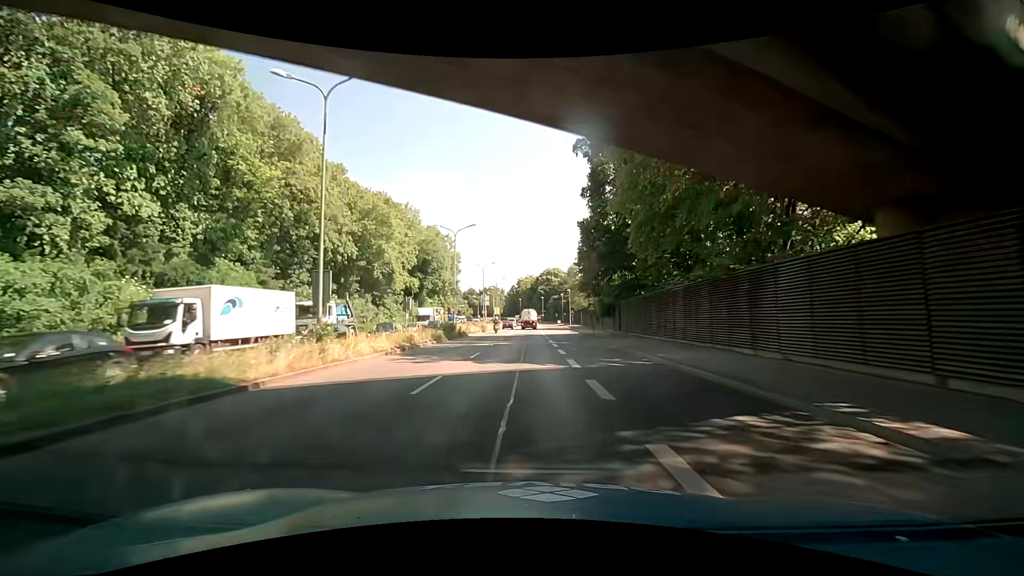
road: trunk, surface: asphalt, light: Day
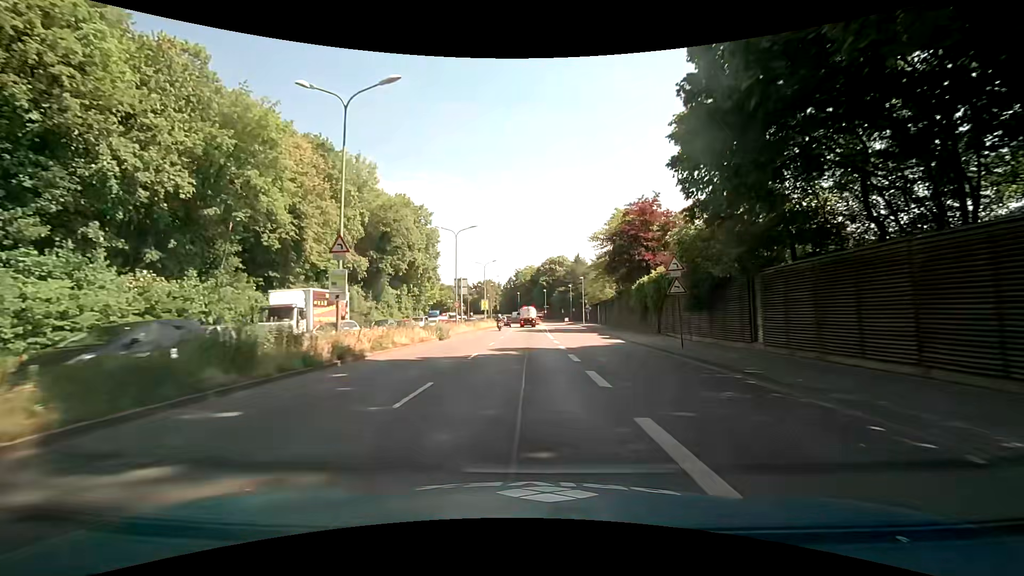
(+0.1, +28.7) m; 0°
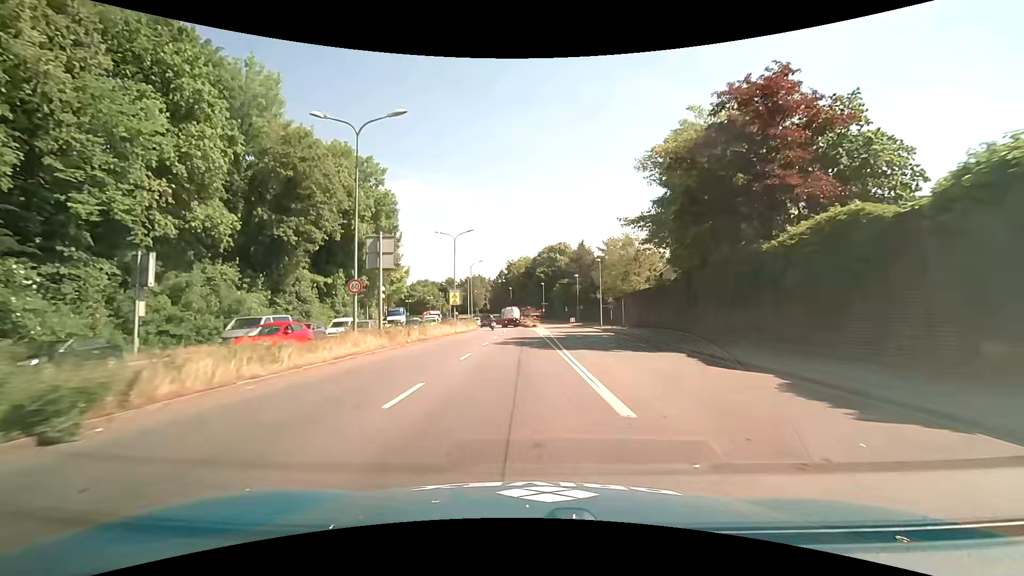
(0.0, +26.9) m; 0°
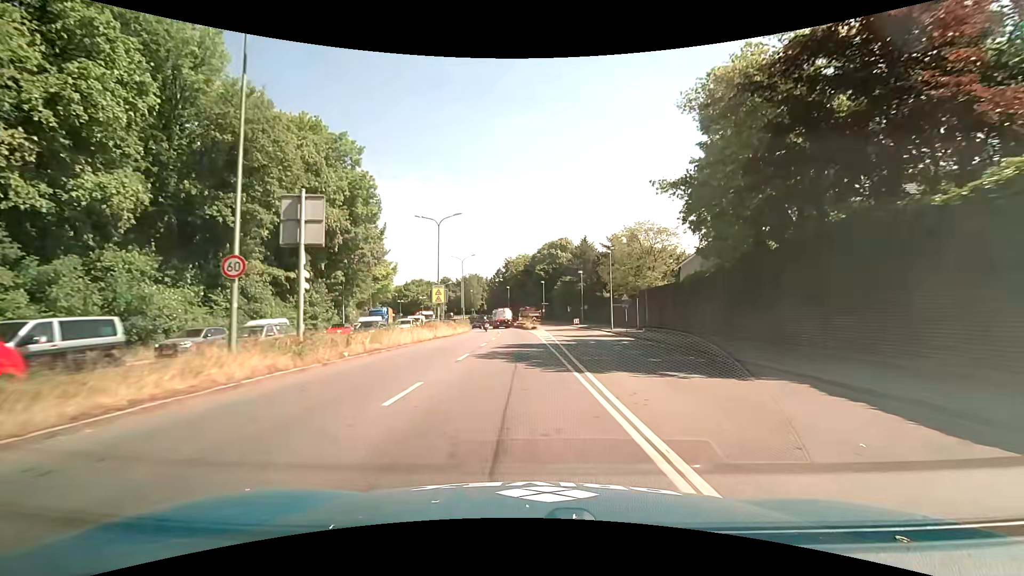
(0.0, +8.6) m; 0°
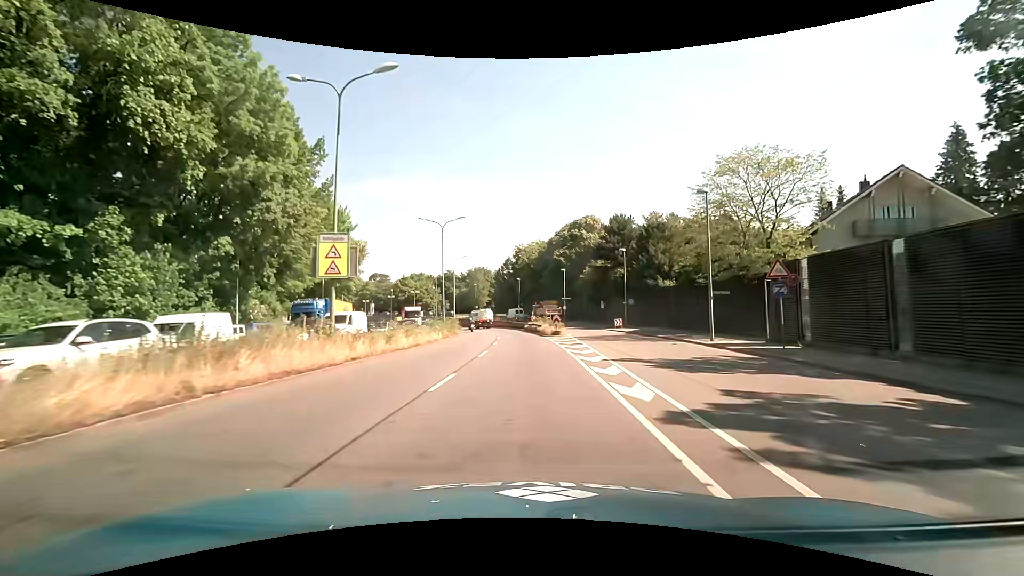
(-0.5, +25.3) m; -2°
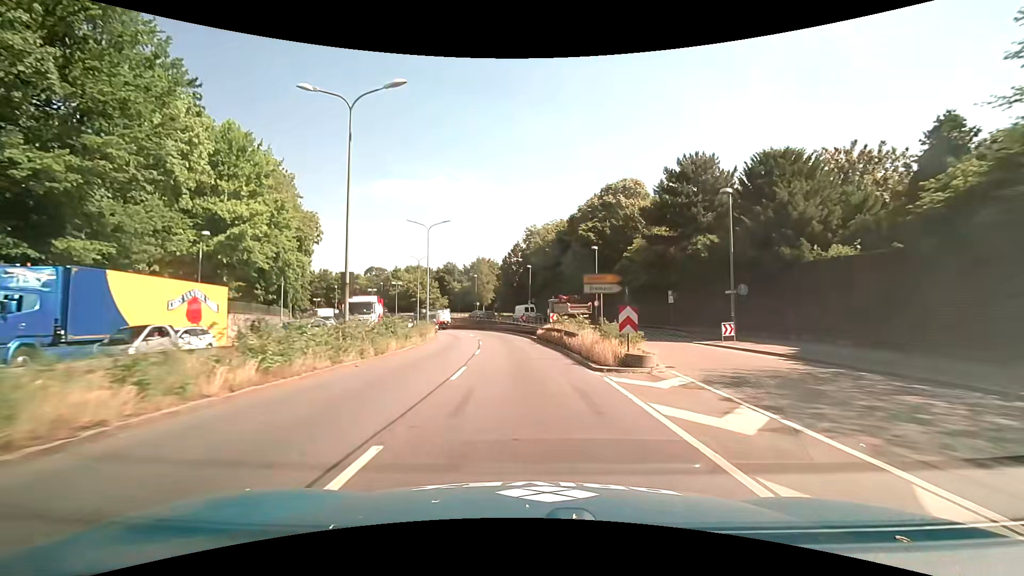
(-0.3, +25.2) m; -2°
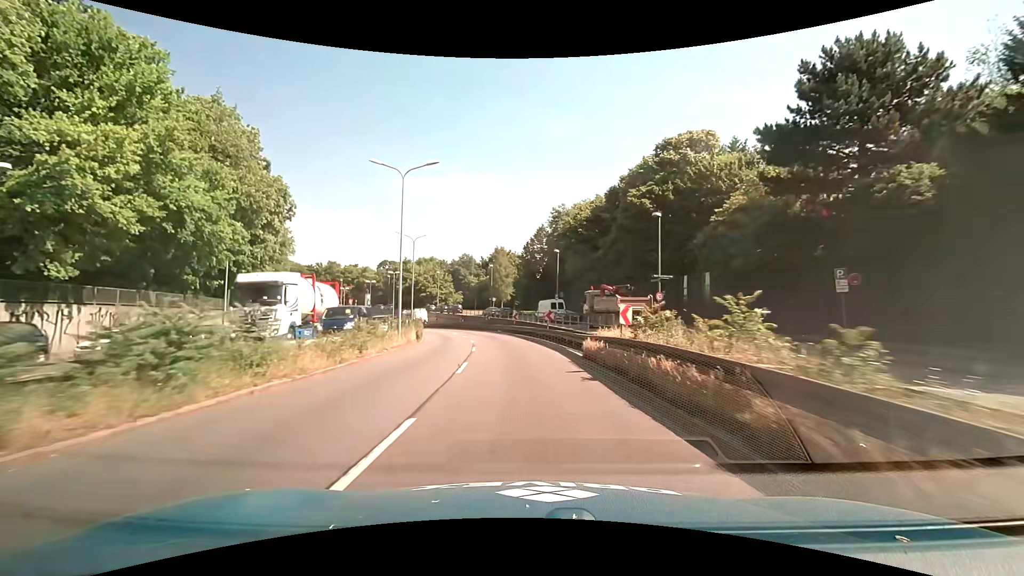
(-0.3, +16.8) m; -3°
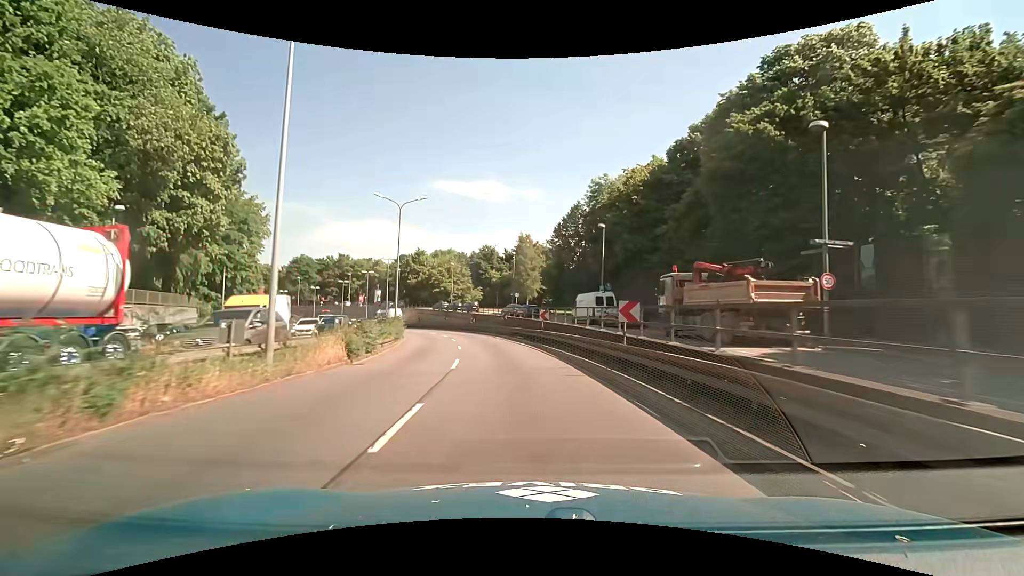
(-0.4, +16.8) m; -3°
(0, +10) (-1, +20) (-2, +30) (-4, +40) (-7, +49) (-10, +59) (-14, +68) (-18, +77) (-23, +86) (-28, +94) m
